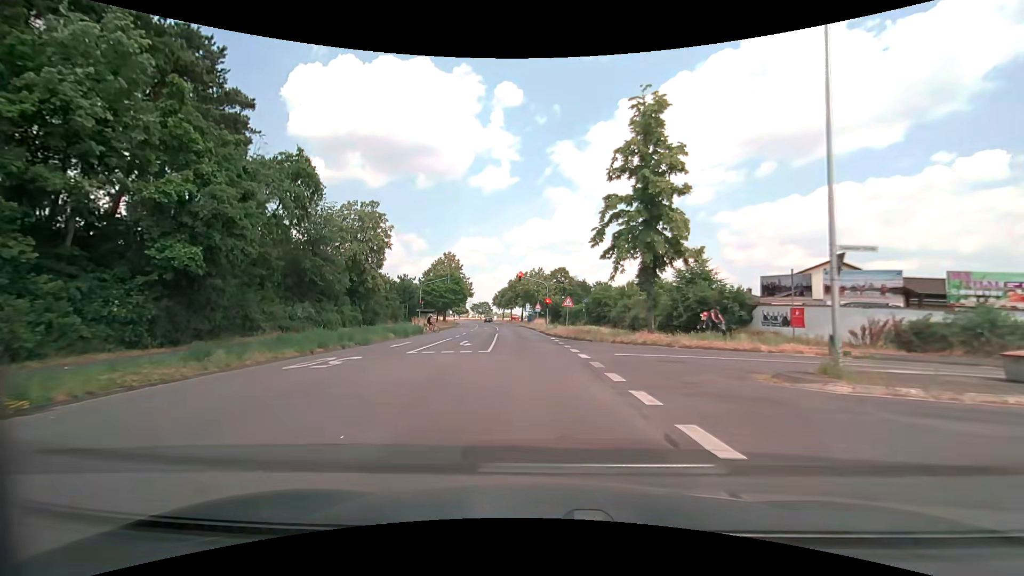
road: secondary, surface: asphalt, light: Day
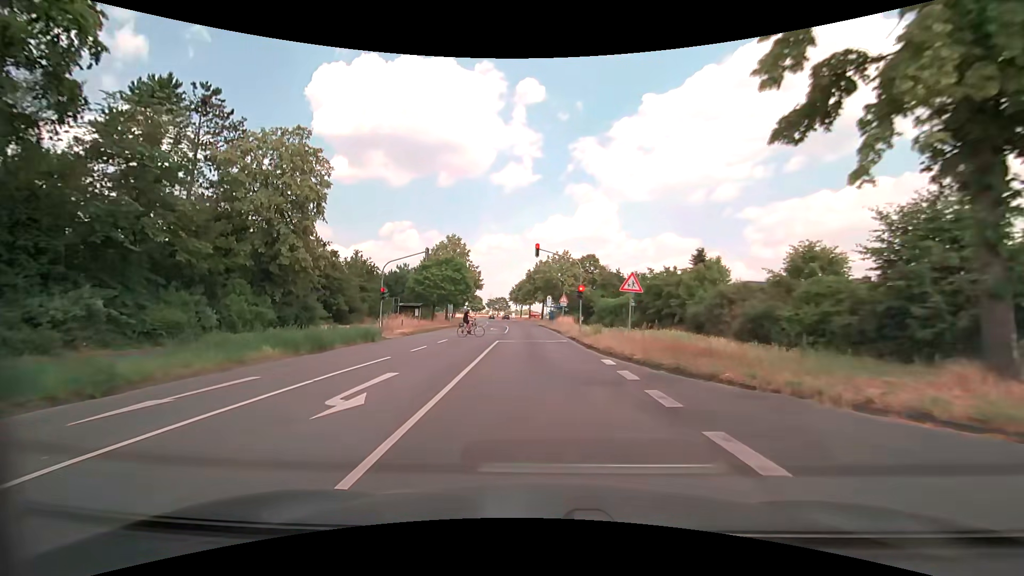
(-0.5, +18.3) m; -3°
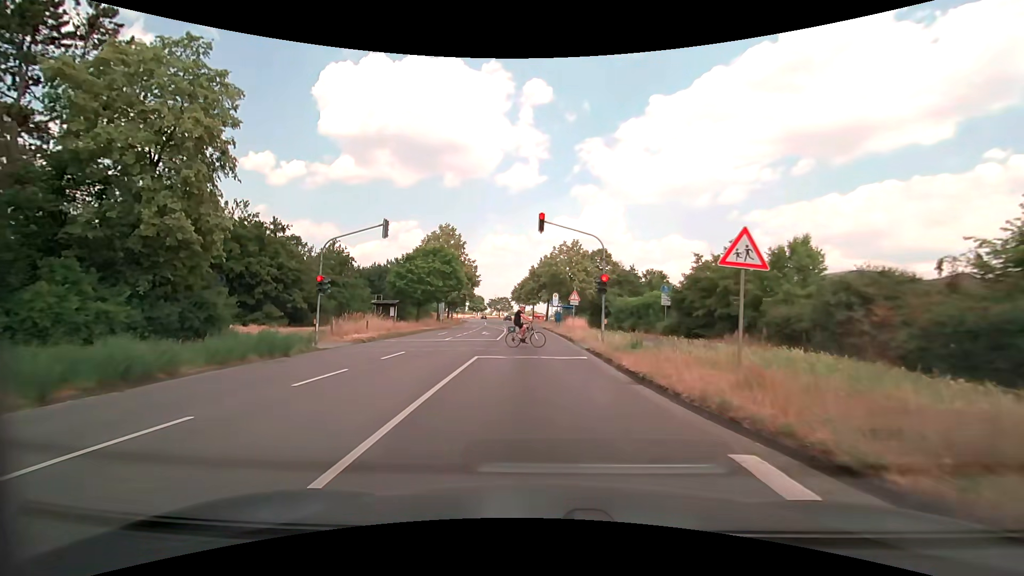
(0.0, +9.6) m; 0°
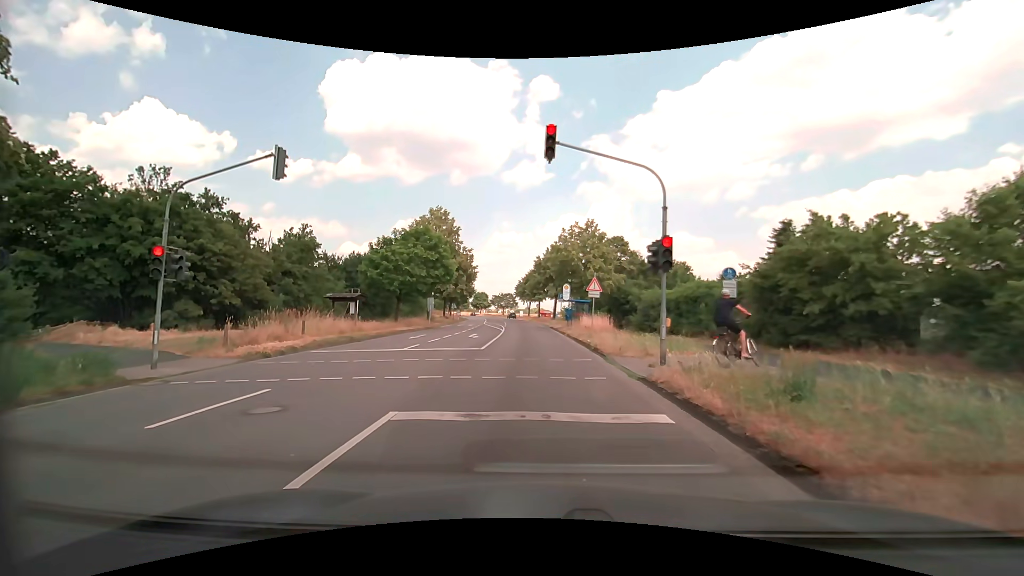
(-0.1, +9.7) m; 0°
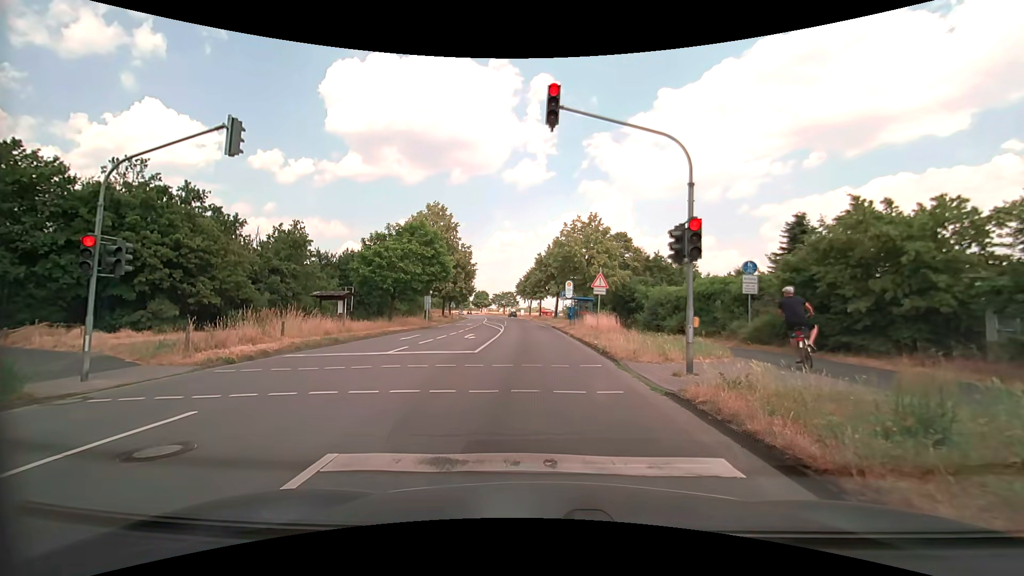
(0.0, +1.9) m; -2°
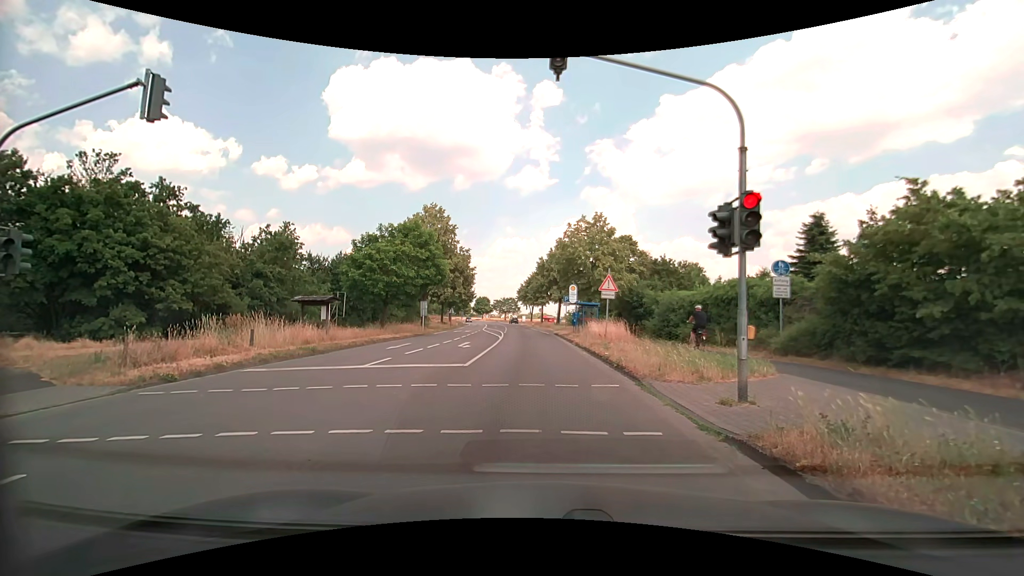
(0.0, +2.3) m; 0°
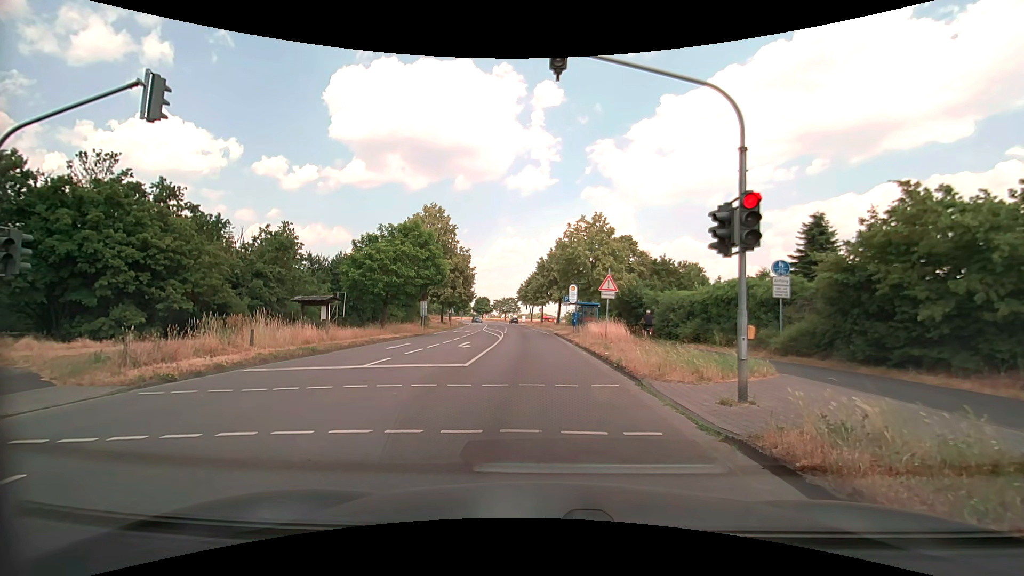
(0.0, 0.0) m; 0°
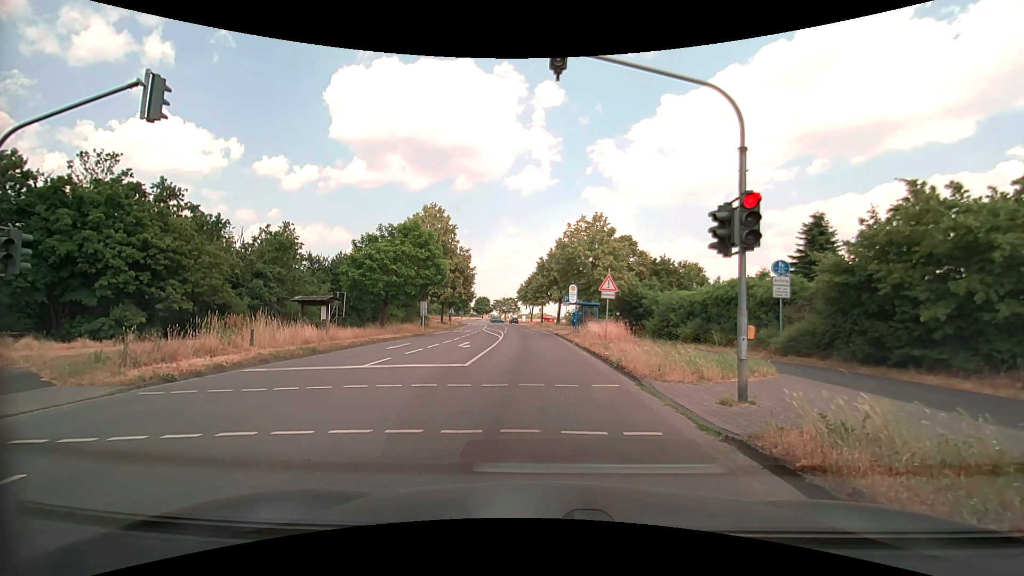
(0.0, 0.0) m; 0°
